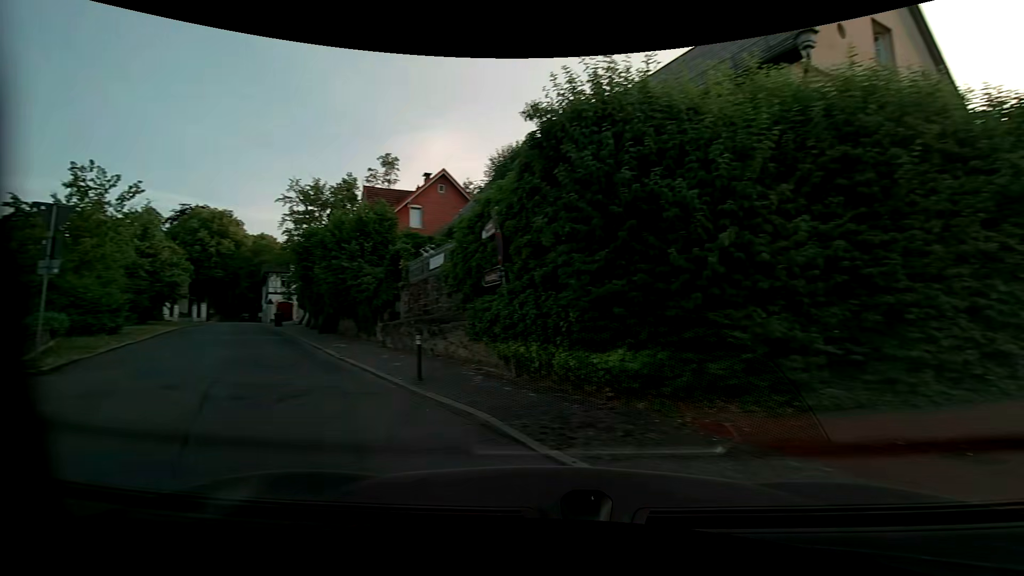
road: residential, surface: asphalt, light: Day
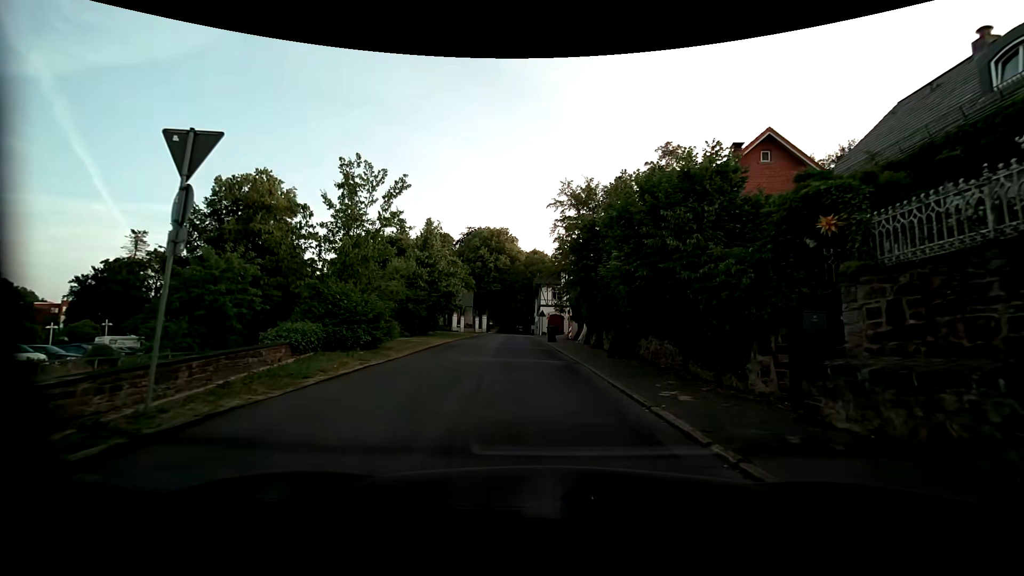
(-3.8, +8.5) m; -29°
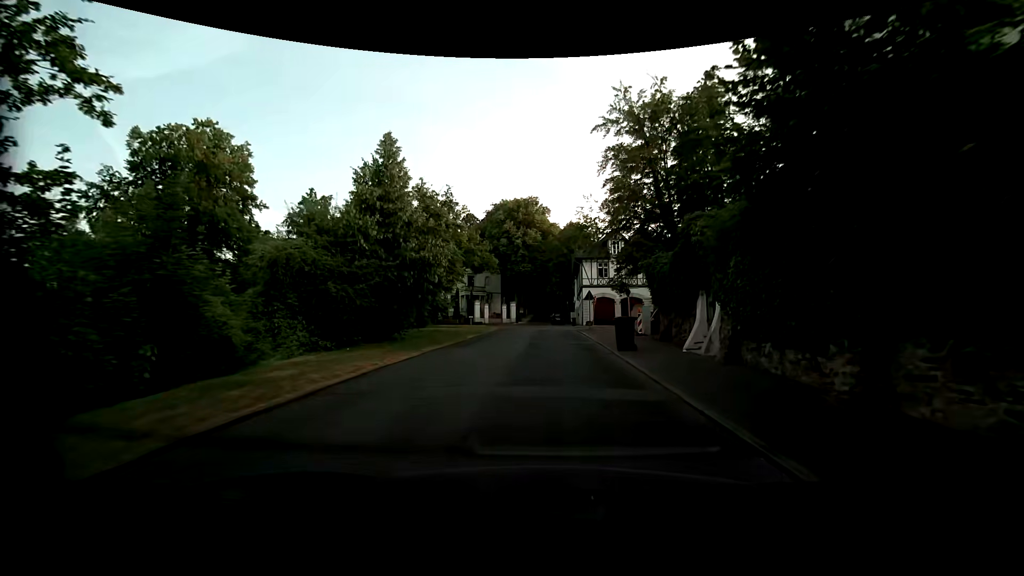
(-0.8, +17.6) m; -4°
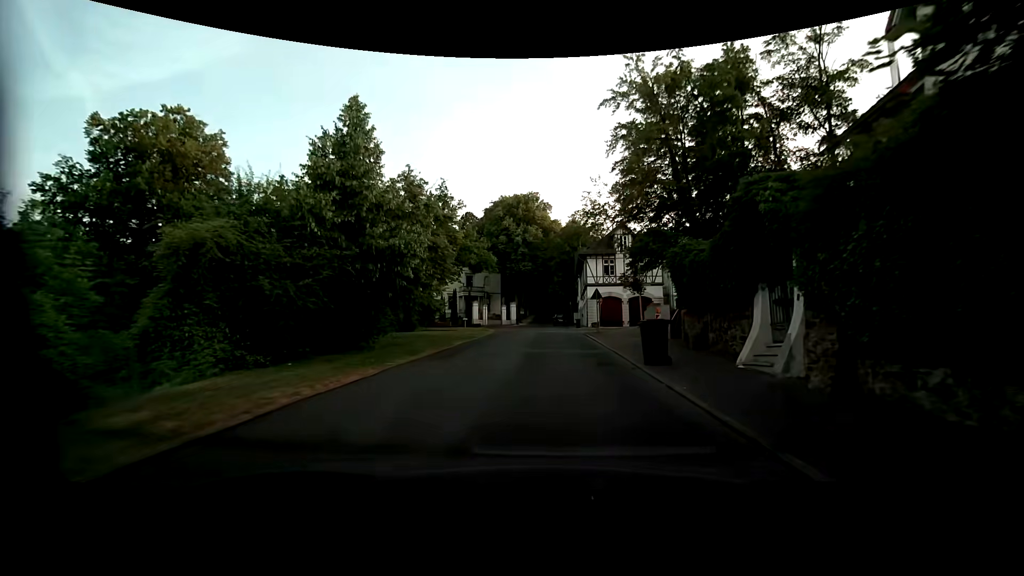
(0.0, +4.1) m; -1°
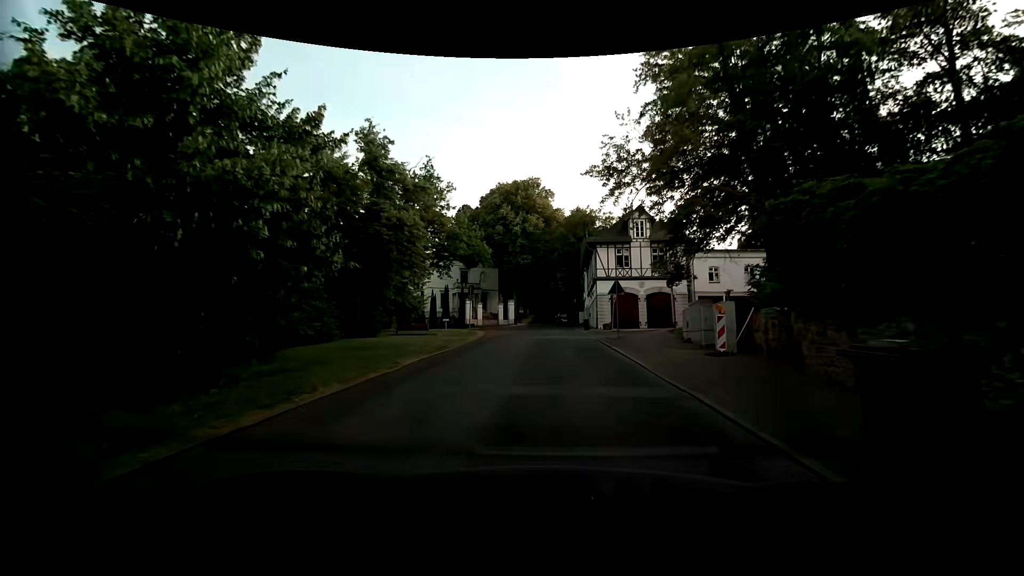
(0.0, +8.3) m; +1°
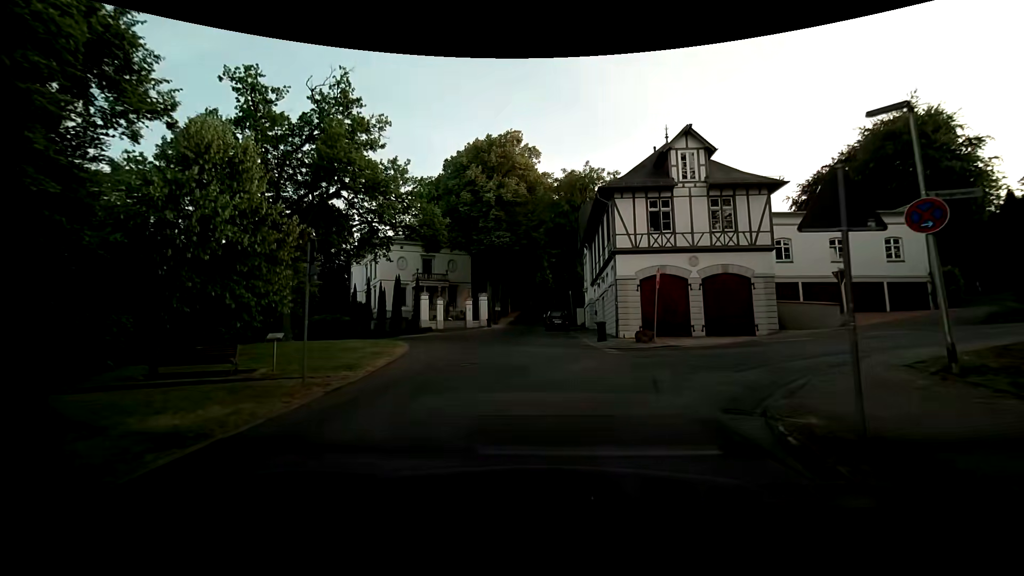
(-0.1, +18.6) m; 0°
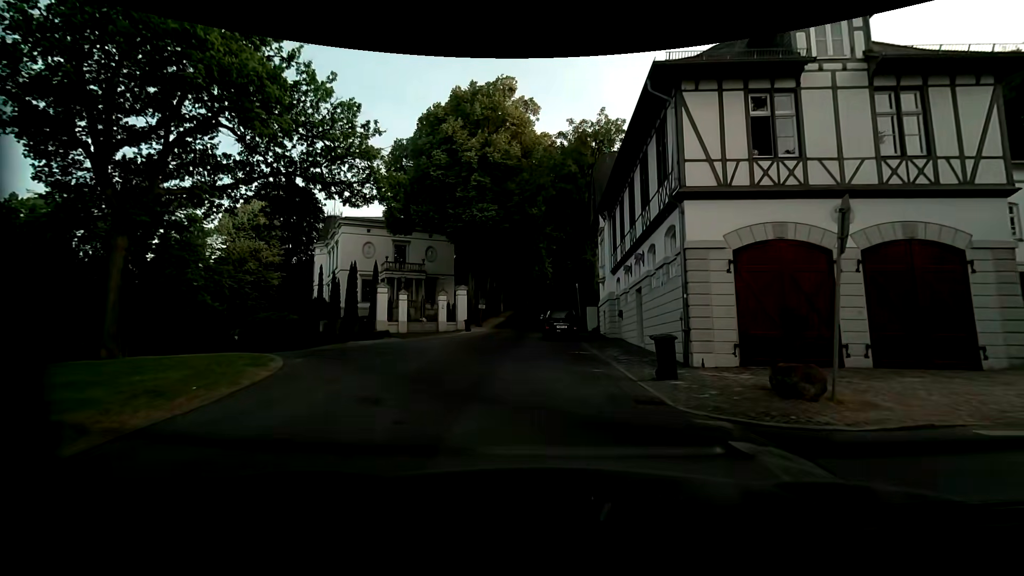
(+0.2, +12.7) m; 0°
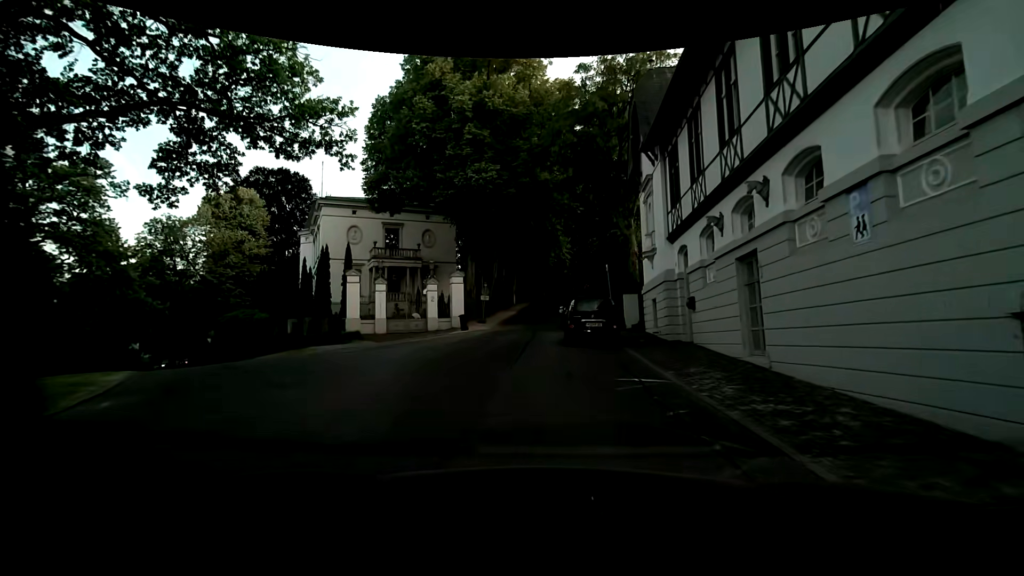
(0.0, +8.9) m; -2°
(-1, +10) (-1, +20) (-1, +30) (+1, +40) (+2, +50) (+3, +60) (+3, +70) (+3, +80) (+4, +90) (+4, +100) m
